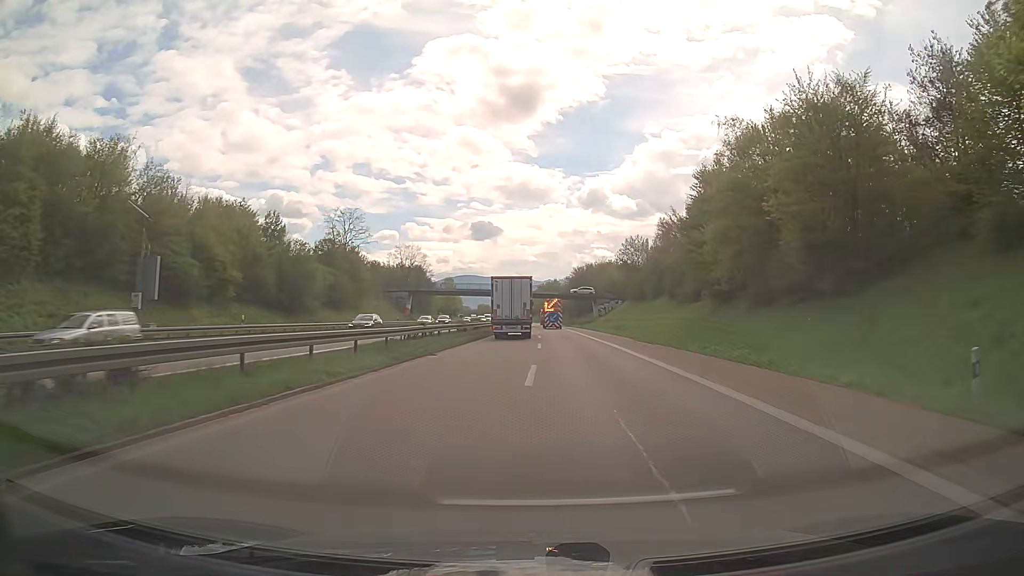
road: trunk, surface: asphalt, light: Day
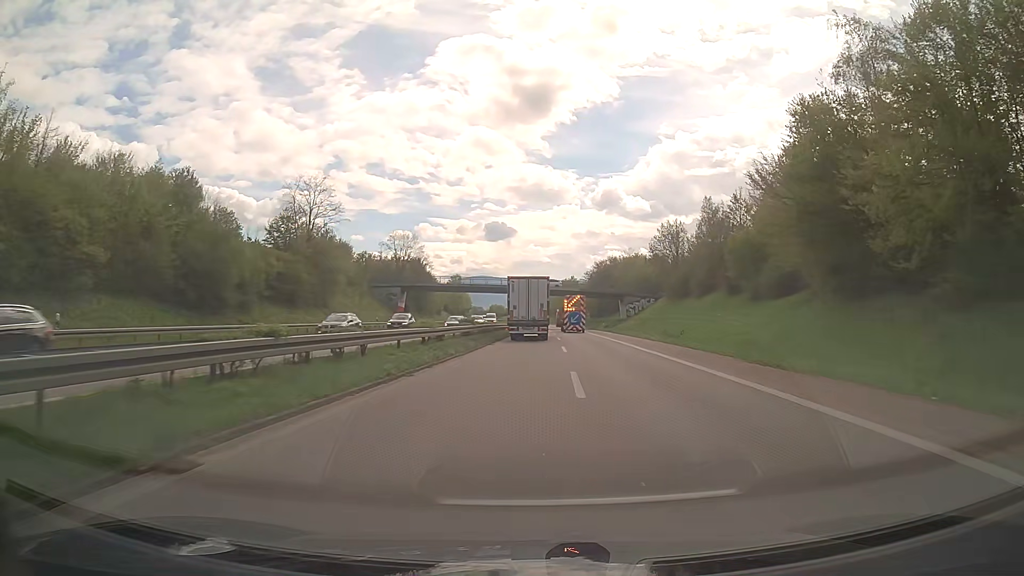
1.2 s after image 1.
(-0.1, +19.1) m; -1°
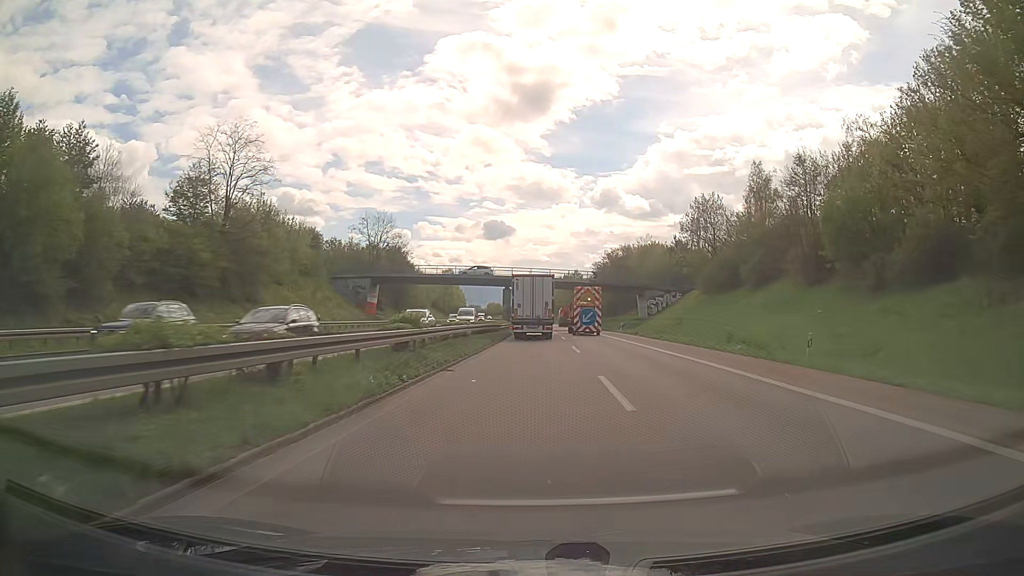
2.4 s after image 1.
(0.0, +18.8) m; 0°
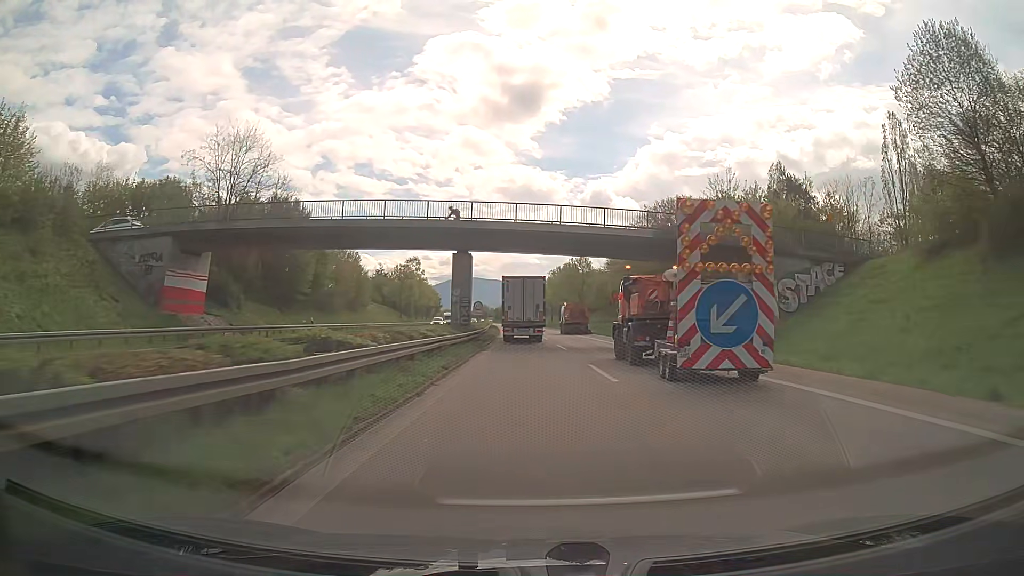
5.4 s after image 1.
(+0.4, +46.5) m; +1°
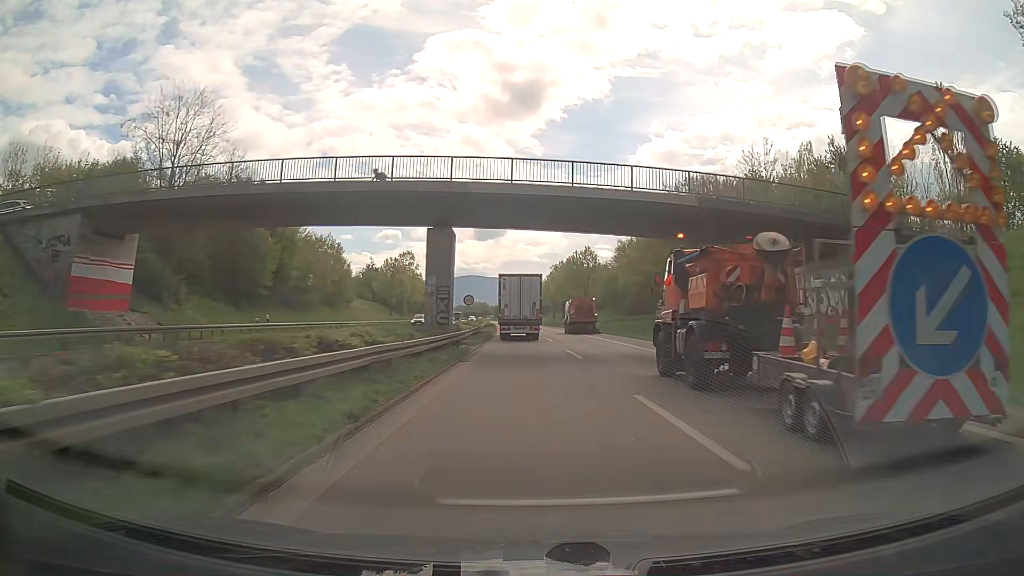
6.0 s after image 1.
(0.0, +9.3) m; 0°
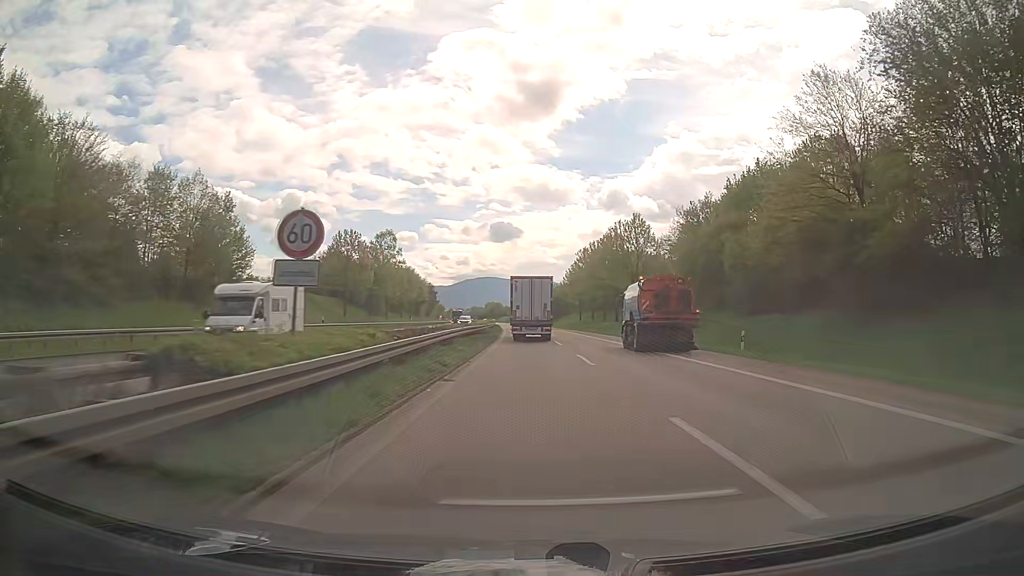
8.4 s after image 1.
(-0.5, +37.1) m; -2°
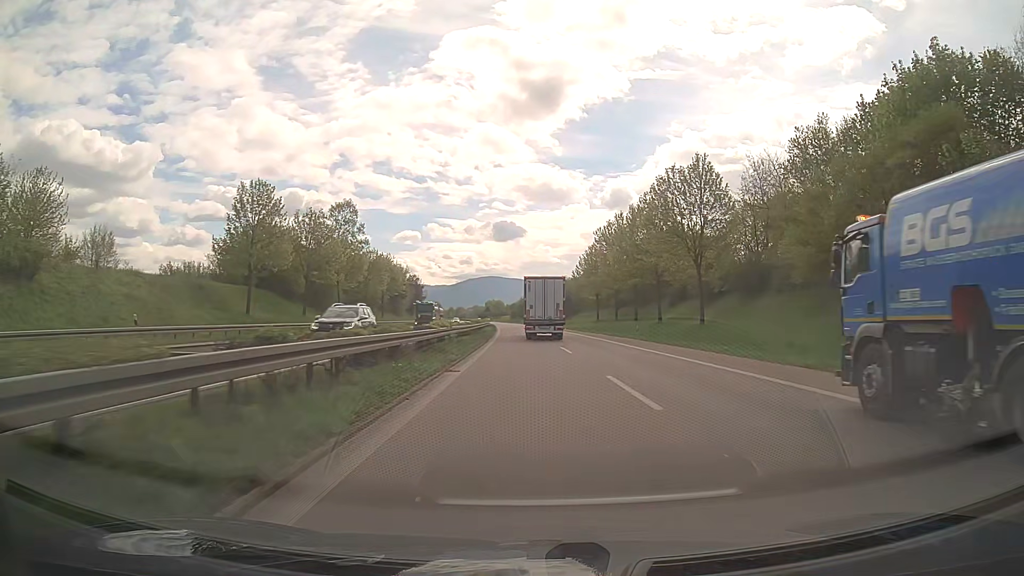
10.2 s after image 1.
(-0.1, +27.8) m; 0°
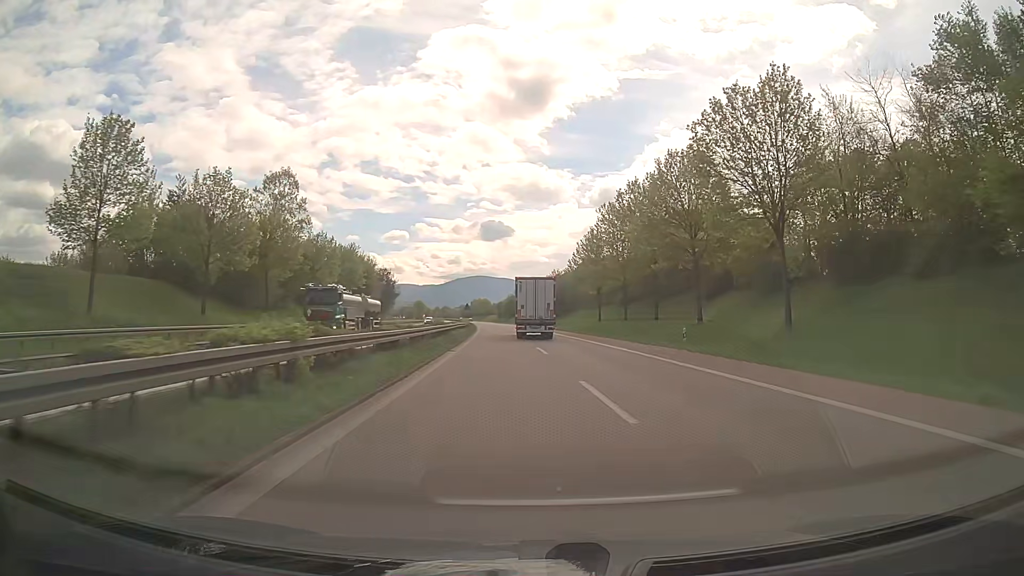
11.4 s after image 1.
(+0.2, +18.5) m; +1°
(0, +10) (0, +20) (0, +30) (0, +40) (0, +50) (0, +60) (0, +70) (-1, +80) (-1, +90) (-2, +100) m
